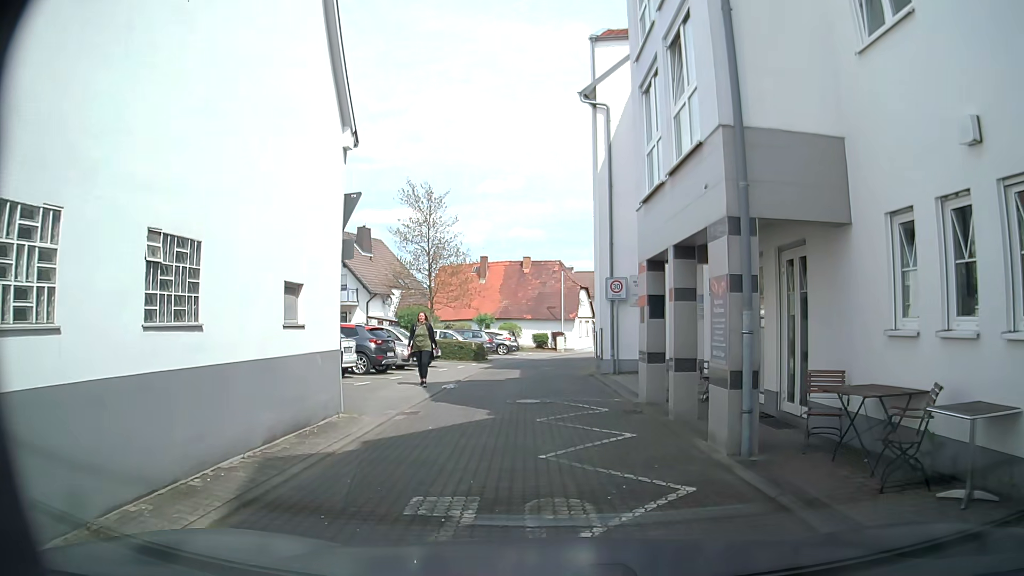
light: Day
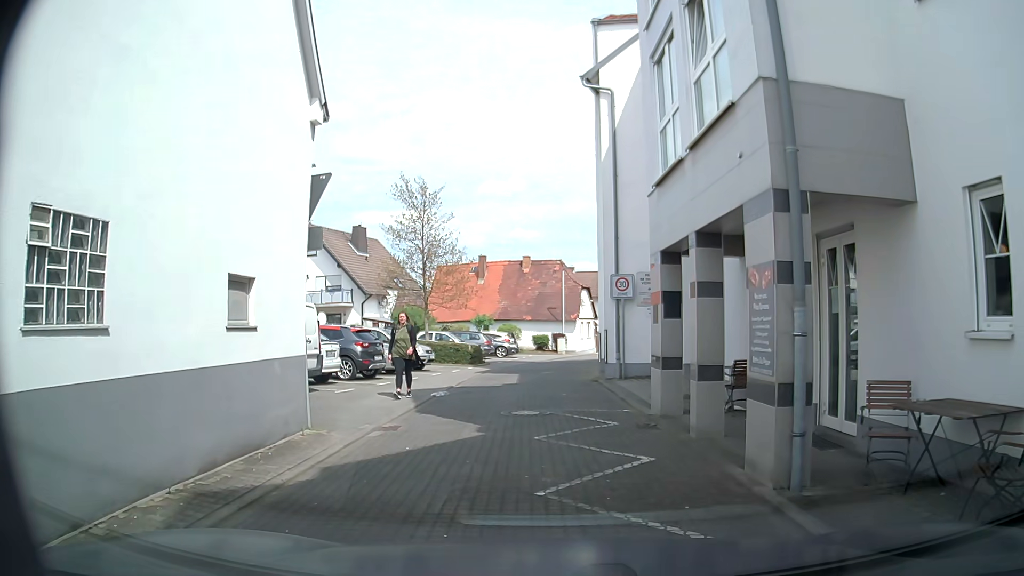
(0.0, +1.6) m; +2°
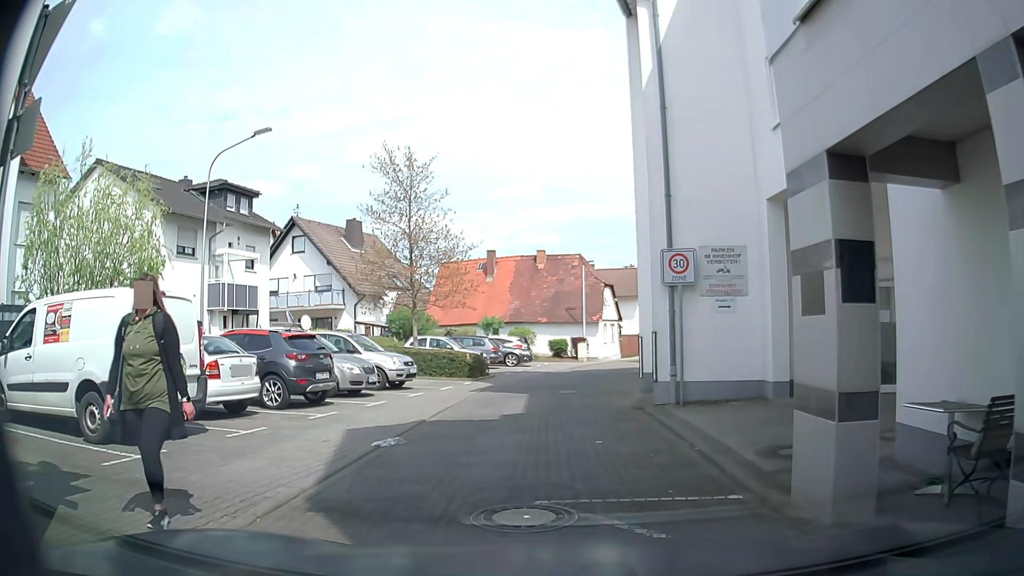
(-0.1, +6.1) m; -2°
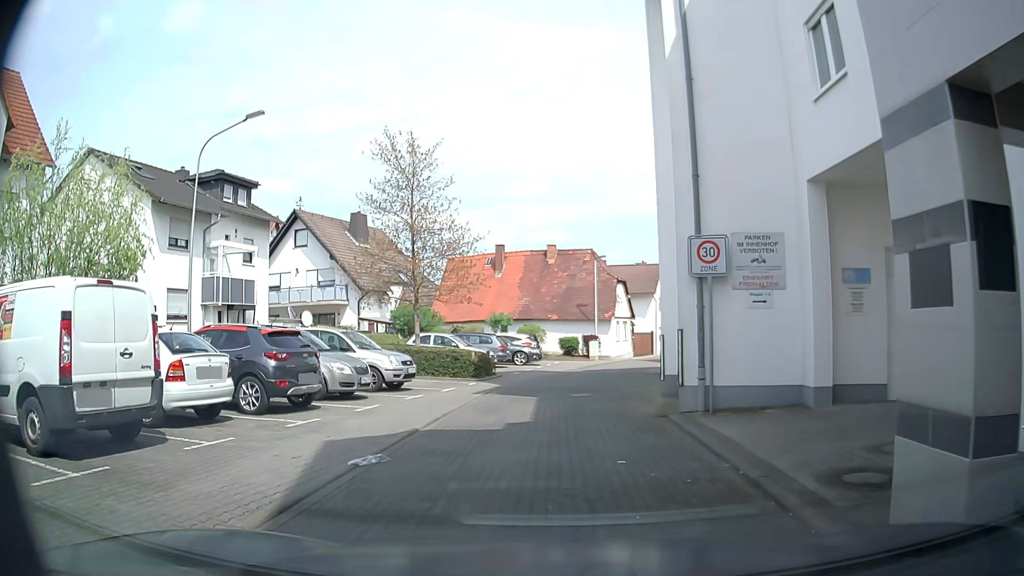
(0.0, +1.5) m; -3°
